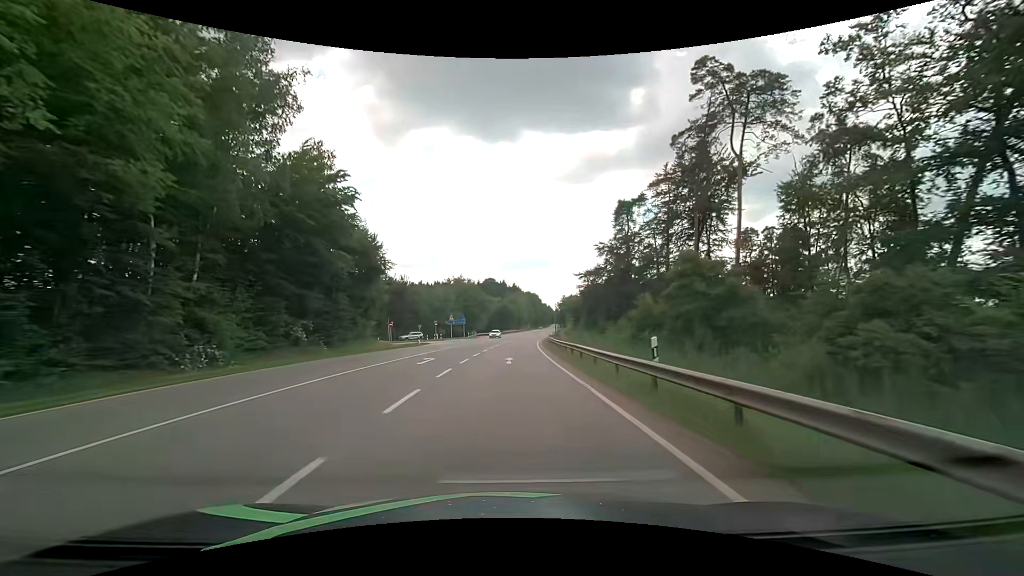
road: secondary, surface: asphalt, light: Day
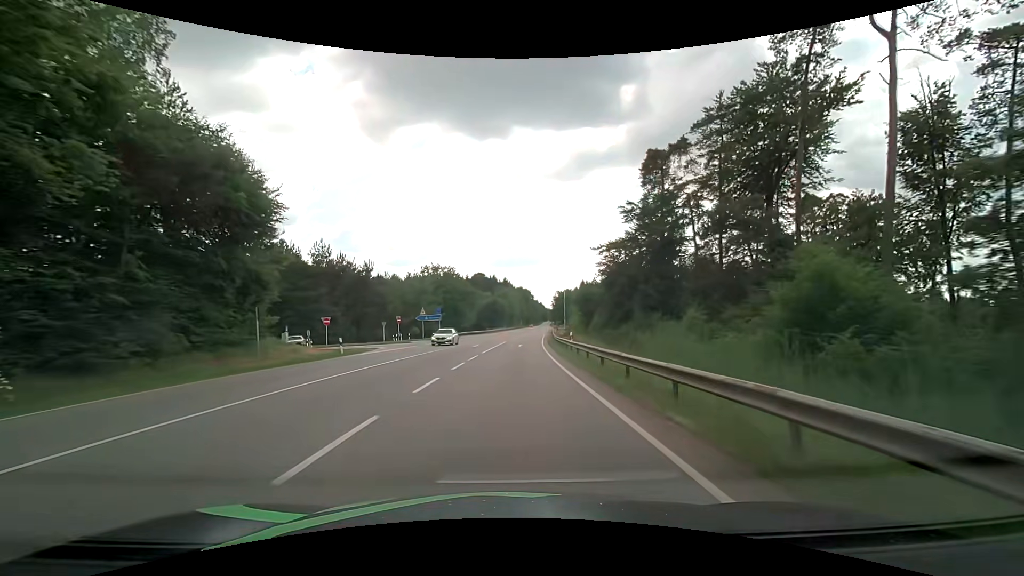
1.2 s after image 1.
(+0.3, +21.6) m; +1°
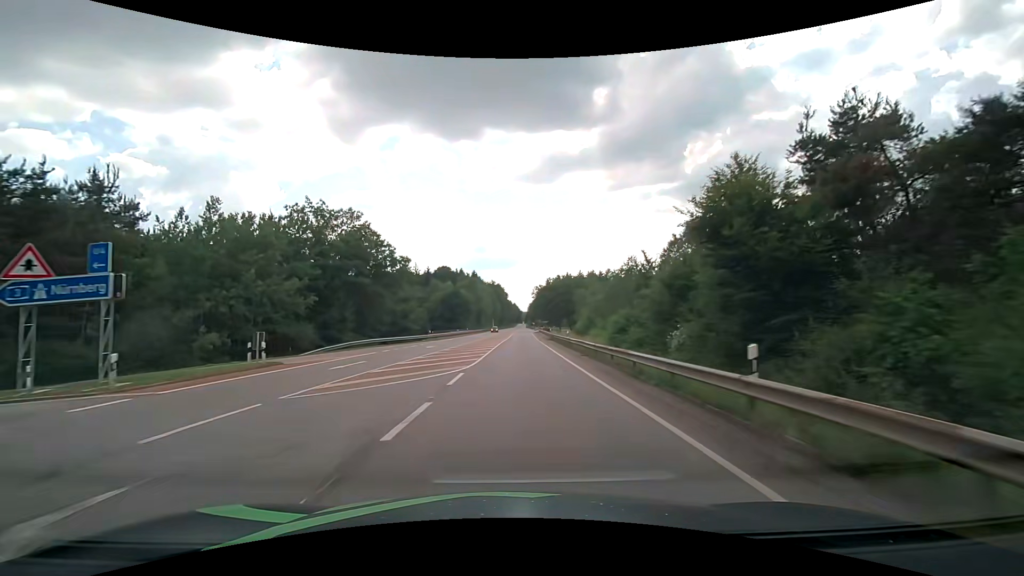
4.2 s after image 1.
(+1.4, +54.0) m; +3°
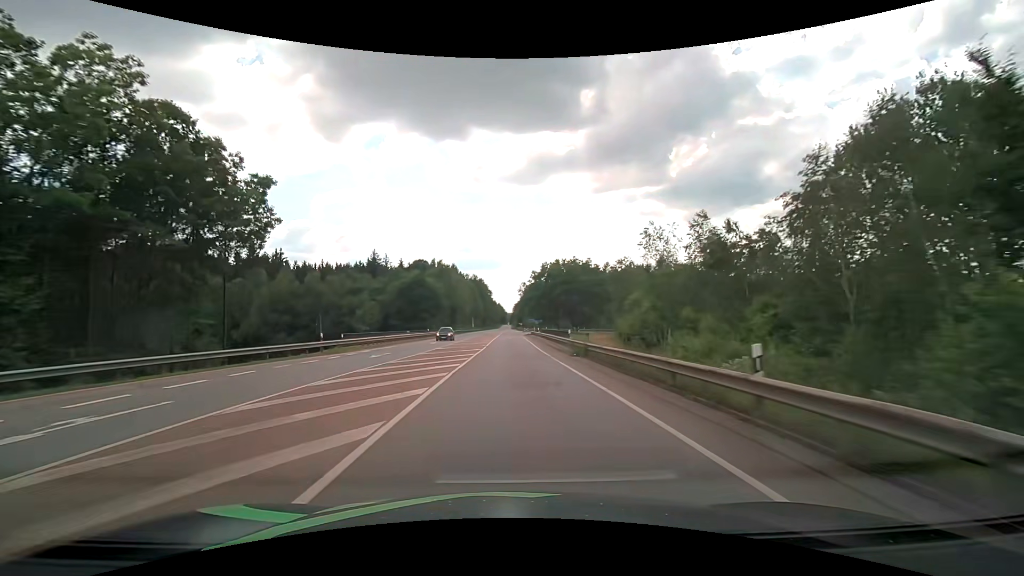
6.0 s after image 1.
(+0.6, +32.3) m; +2°
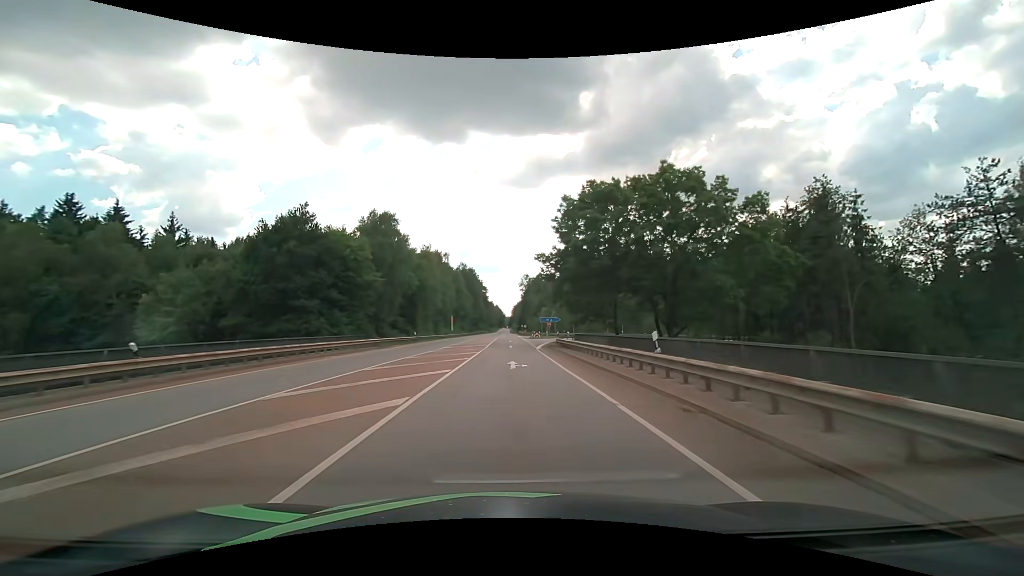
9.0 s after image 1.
(+0.5, +53.6) m; 0°
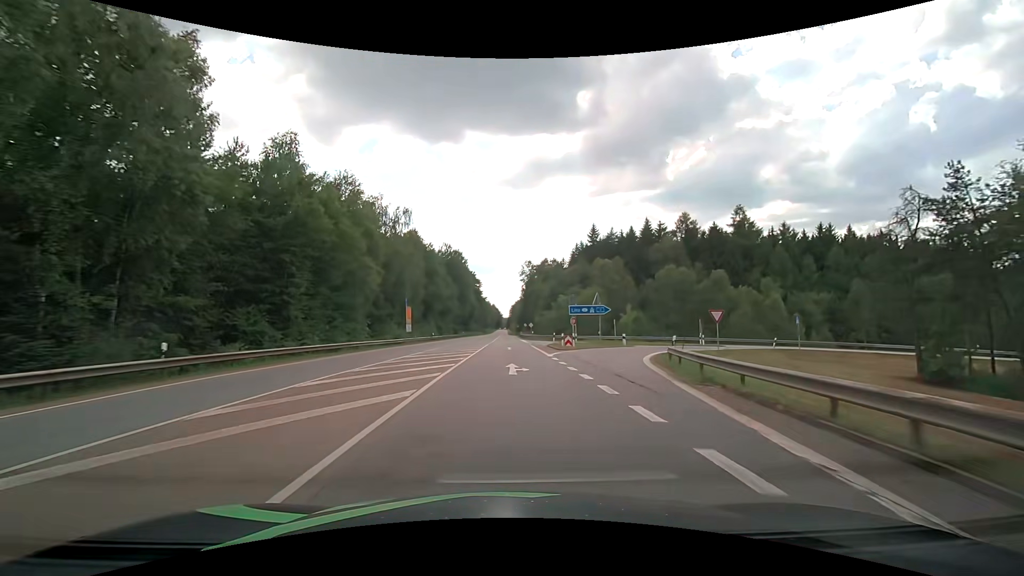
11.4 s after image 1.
(+0.1, +42.9) m; 0°
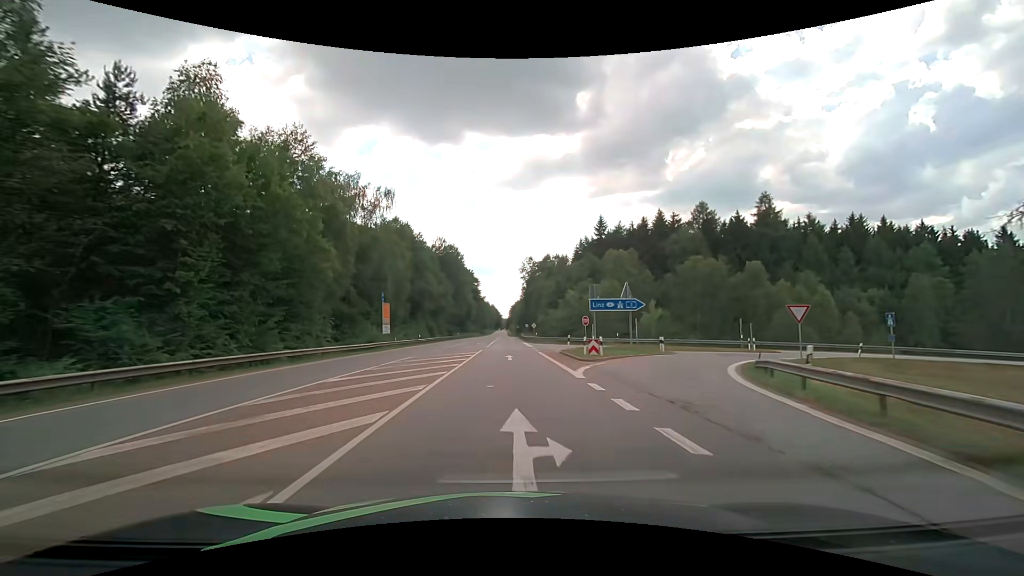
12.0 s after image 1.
(0.0, +10.7) m; 0°
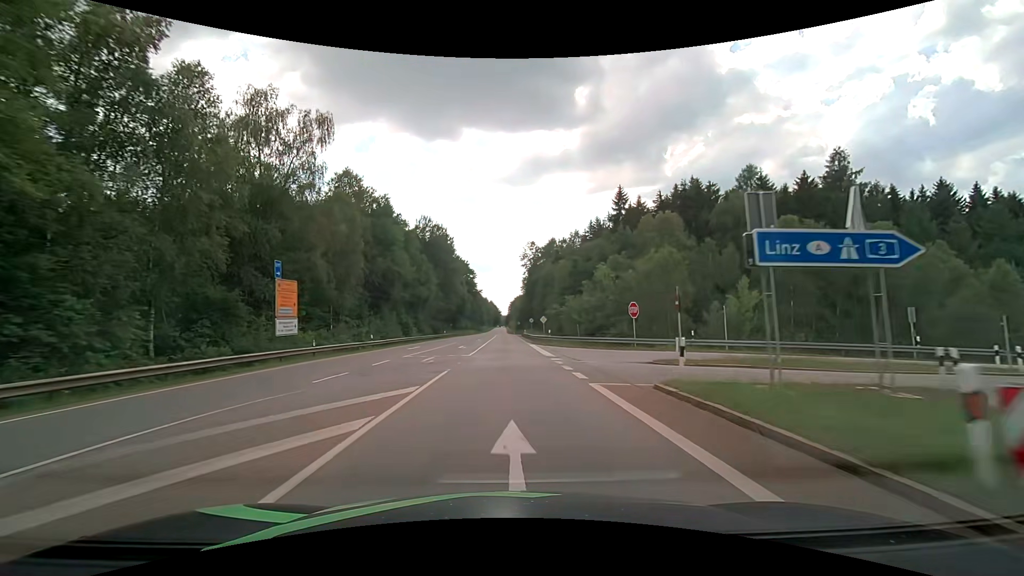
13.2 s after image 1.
(0.0, +21.5) m; 0°
(0, +10) (0, +20) (0, +30) (0, +40) (0, +50) (0, +60) (0, +70) (0, +80) (-1, +90) (-1, +100) m
